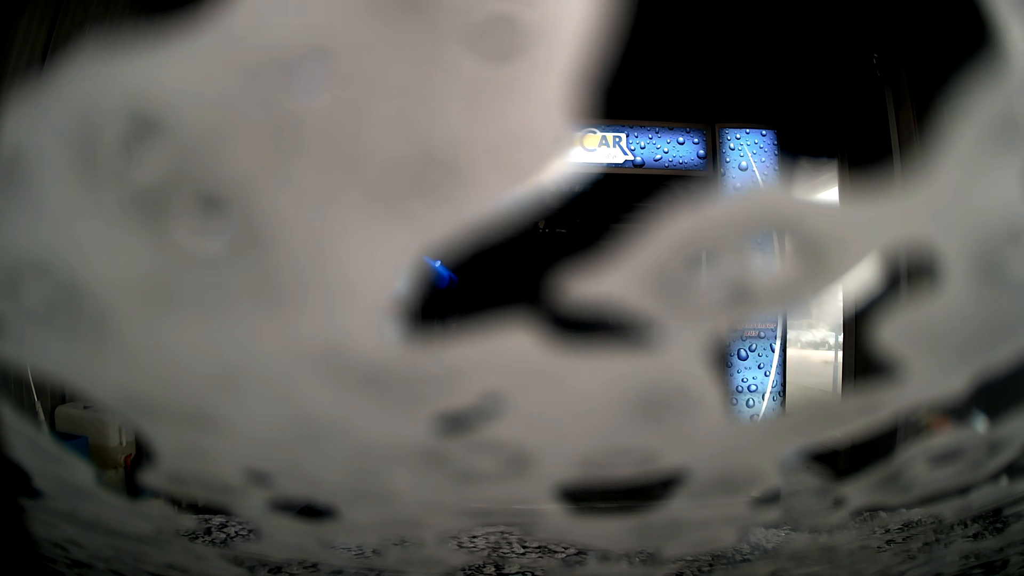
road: service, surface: asphalt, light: Day
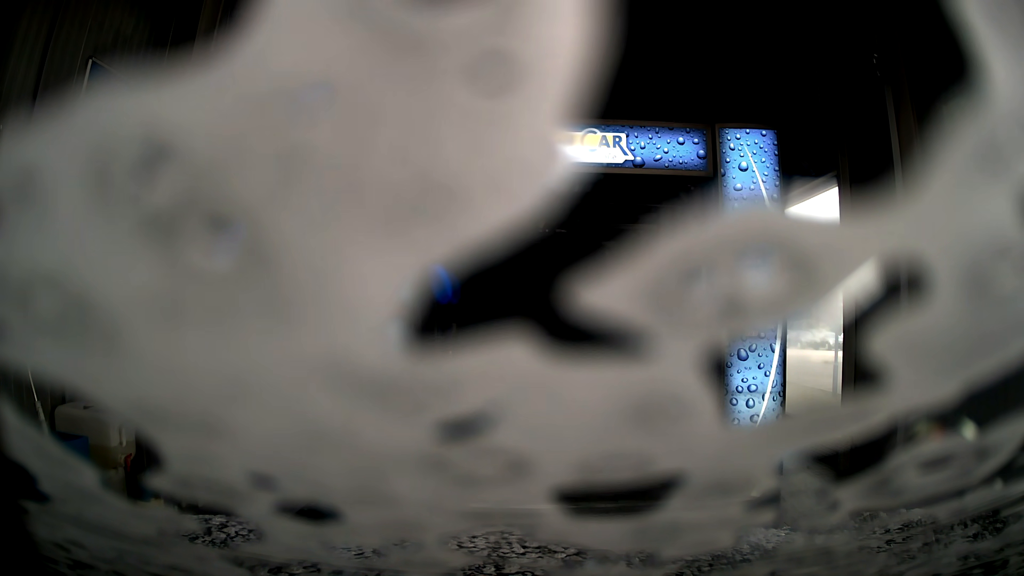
(0.0, 0.0) m; 0°
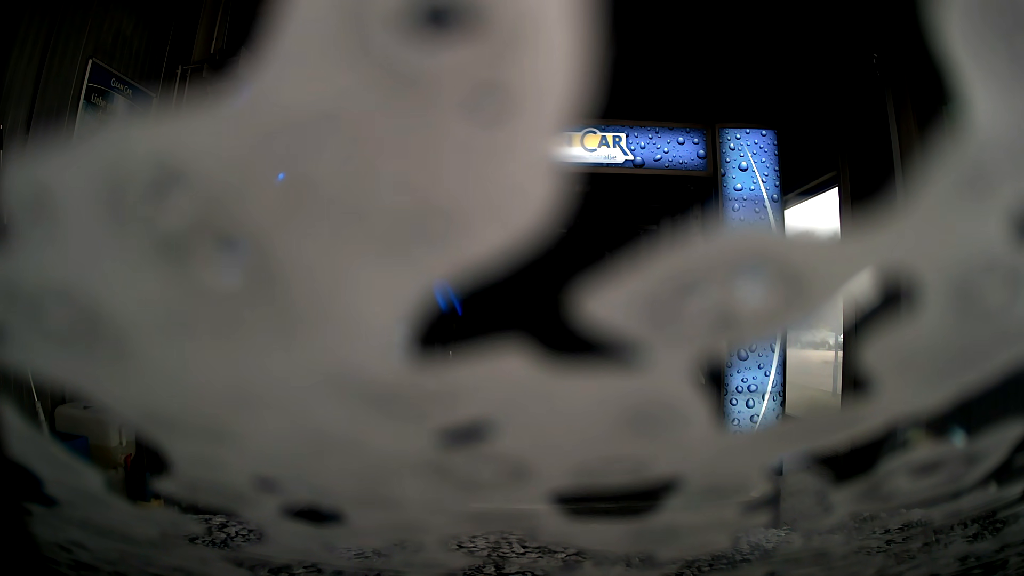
(0.0, 0.0) m; 0°
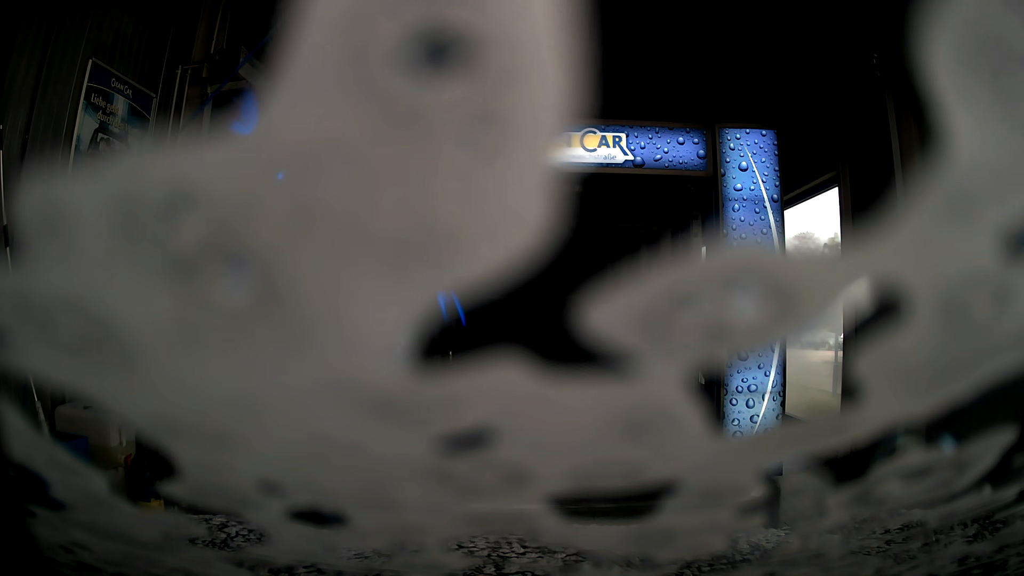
(0.0, 0.0) m; 0°
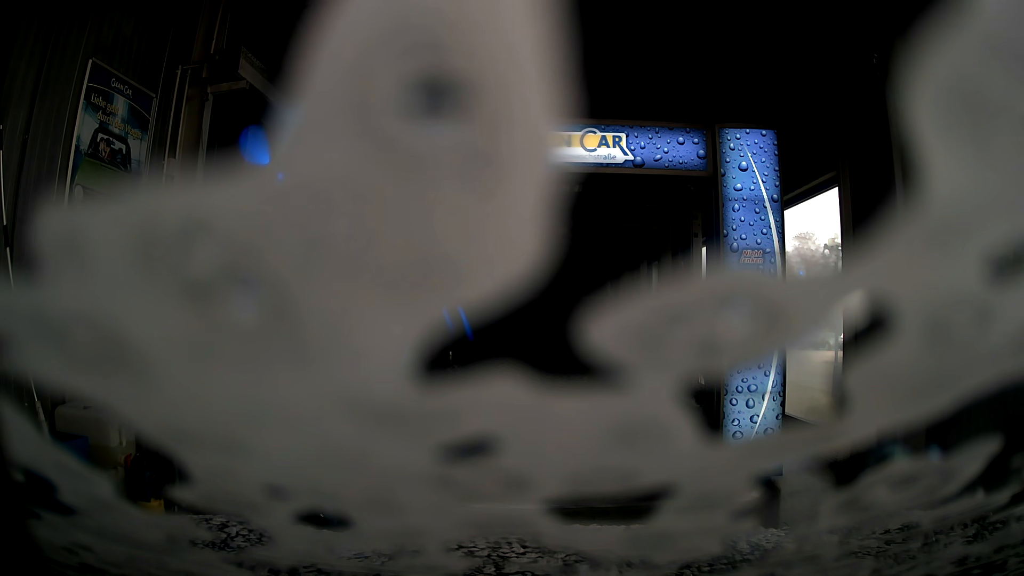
(0.0, 0.0) m; 0°
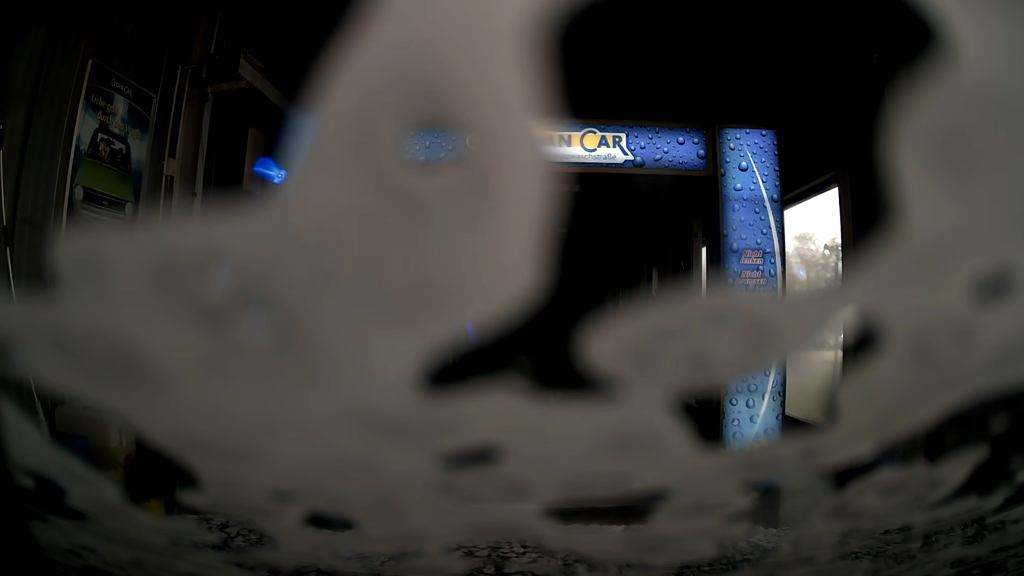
(0.0, 0.0) m; 0°
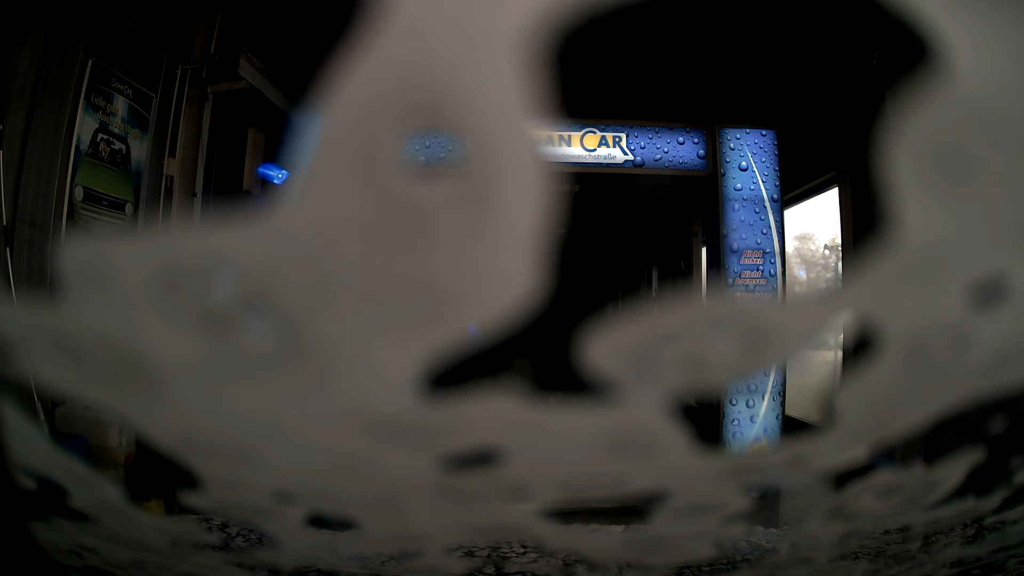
(0.0, 0.0) m; 0°
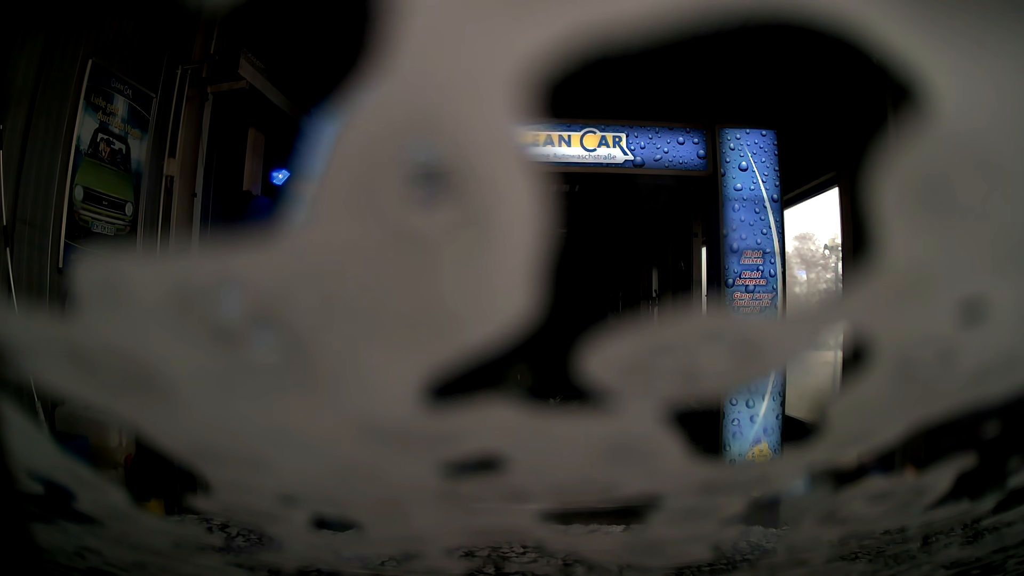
(0.0, 0.0) m; 0°
